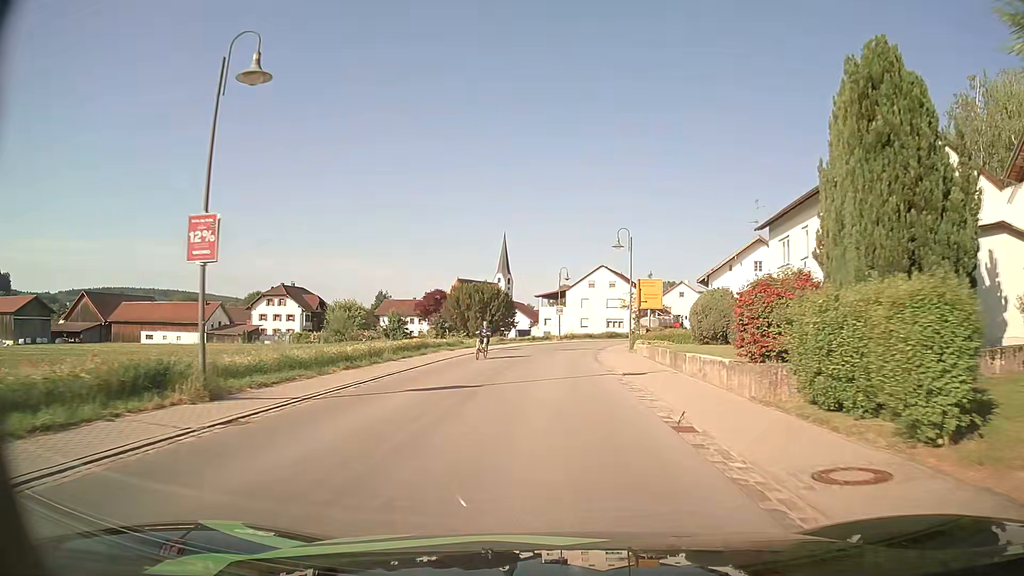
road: secondary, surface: asphalt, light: Day
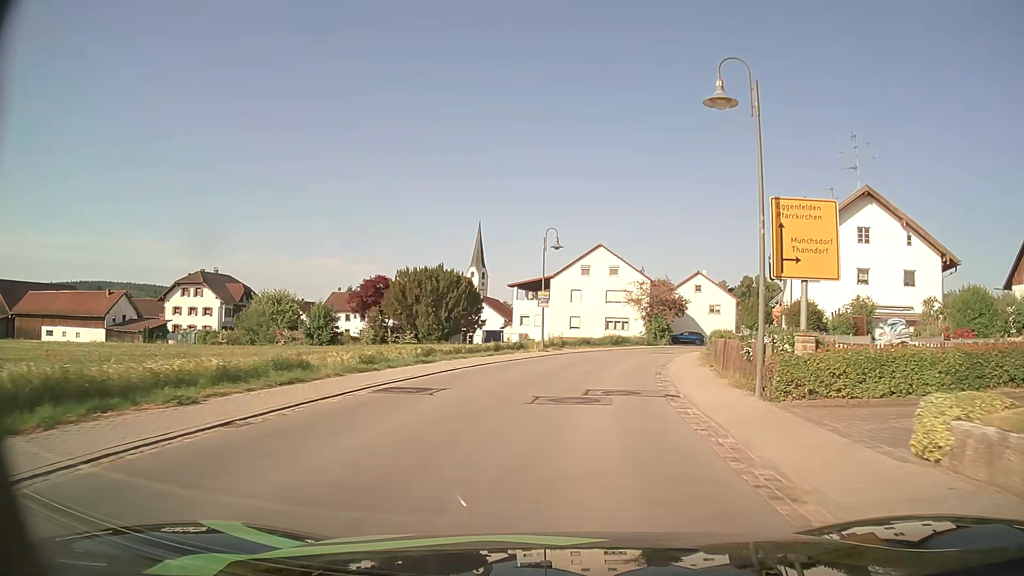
(+0.1, +26.1) m; +2°
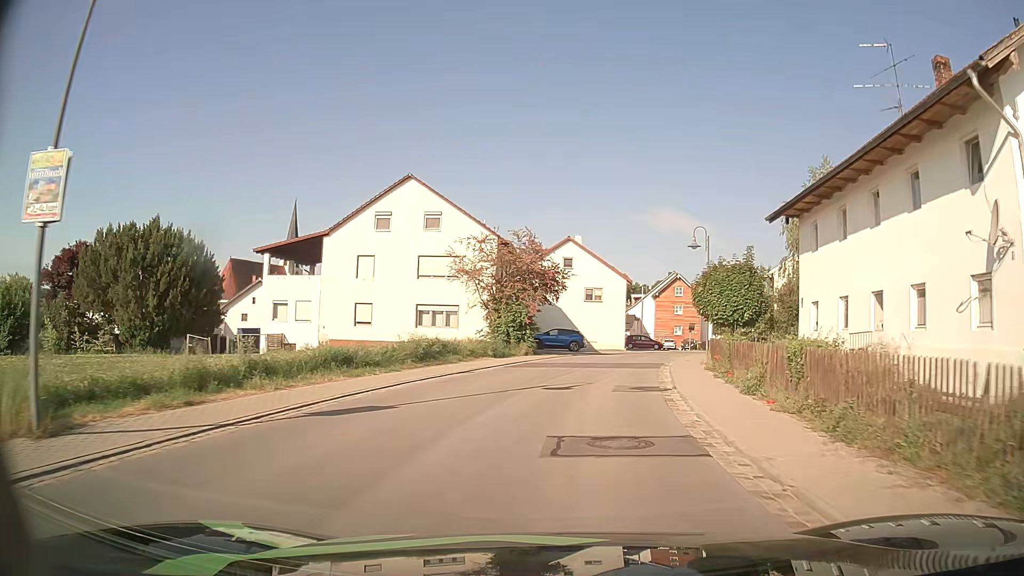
(+3.7, +31.2) m; +14°
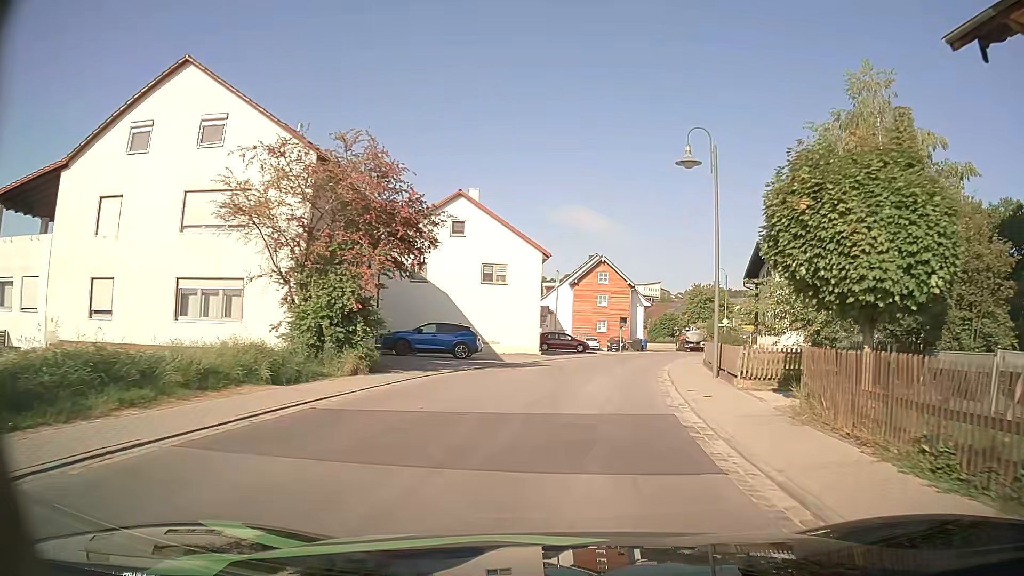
(+1.3, +18.2) m; +8°
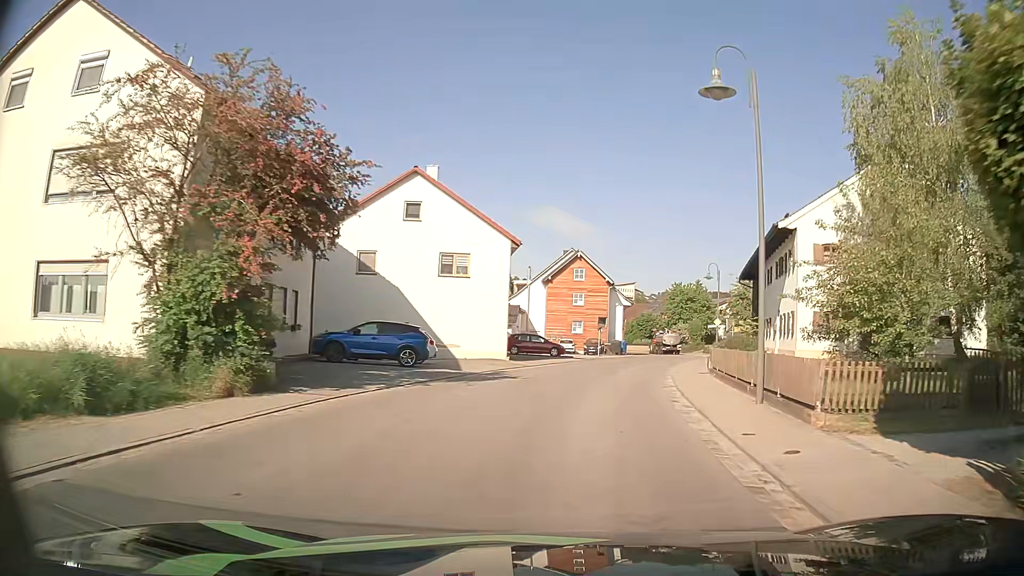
(+0.1, +6.2) m; +3°
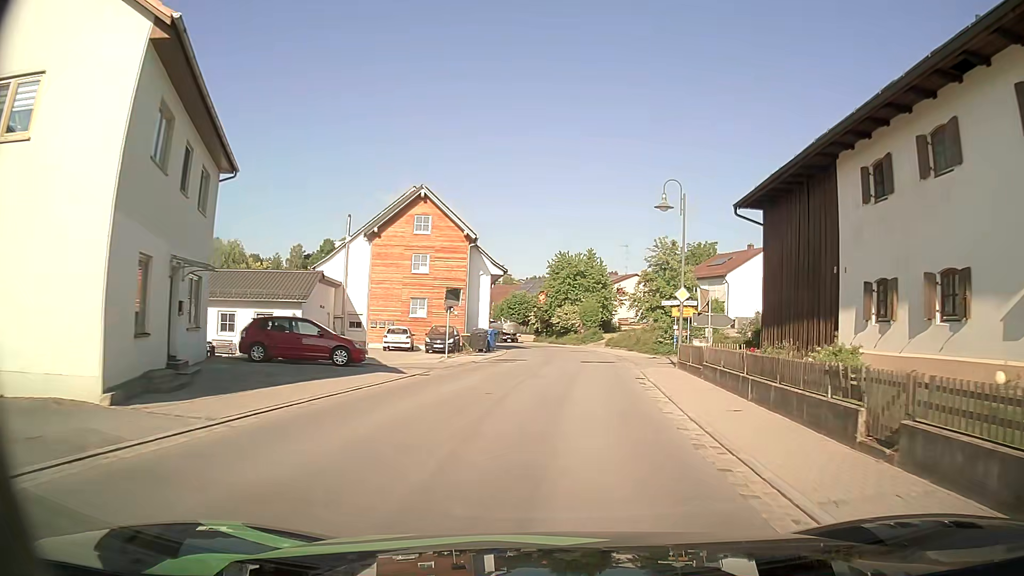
(+2.5, +25.1) m; +11°
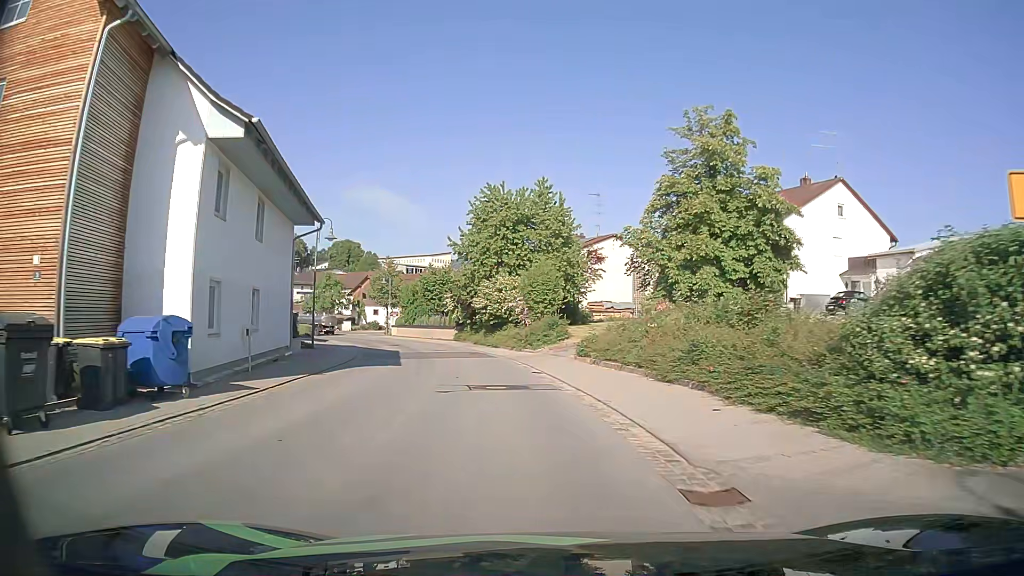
(+2.5, +33.4) m; +5°
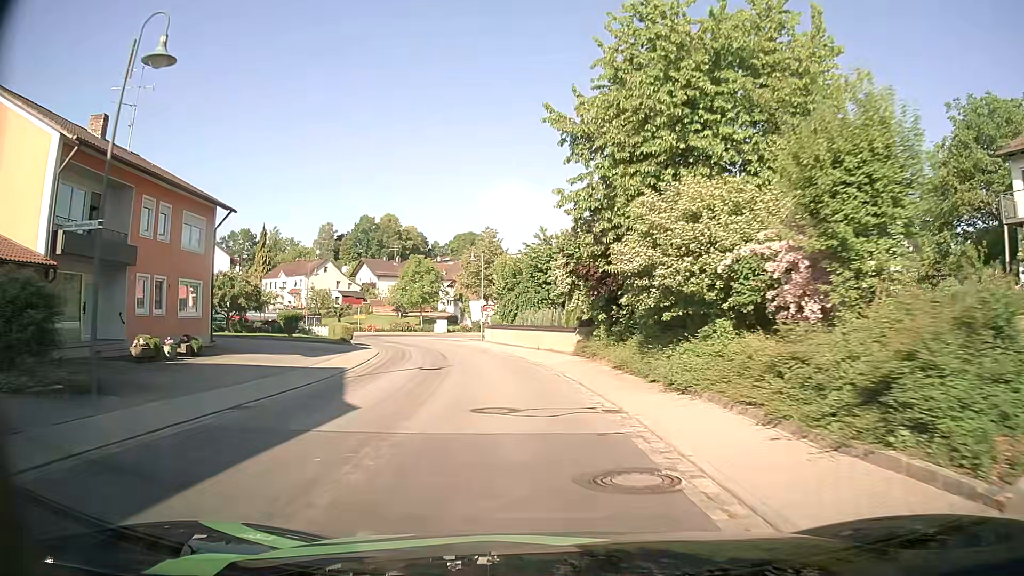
(-2.7, +27.0) m; -12°
(0, +10) (-1, +20) (-3, +30) (-5, +40) (-8, +49) (-12, +58) (-18, +66) (-25, +73) (-33, +79) (-42, +83) m
